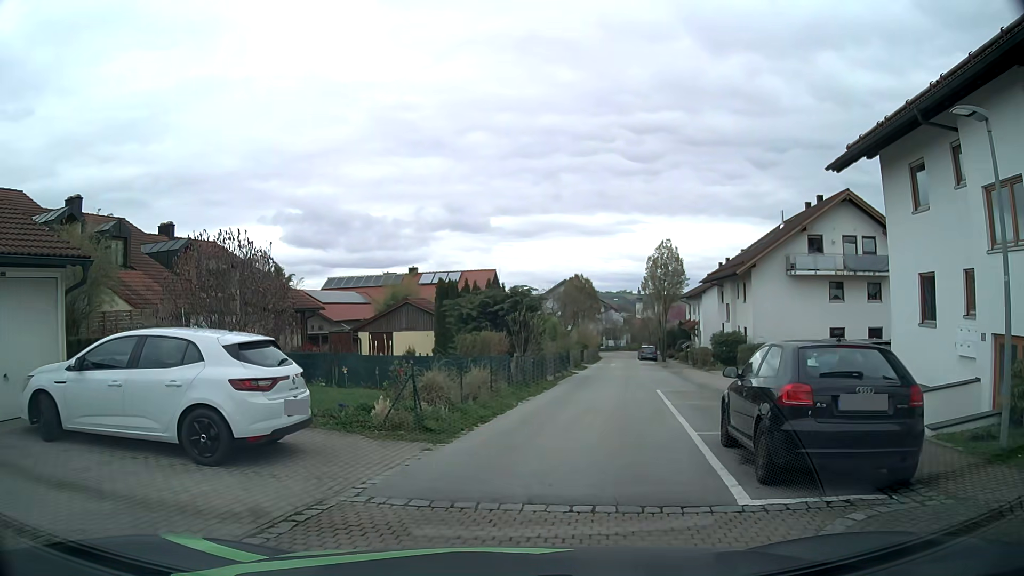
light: Day
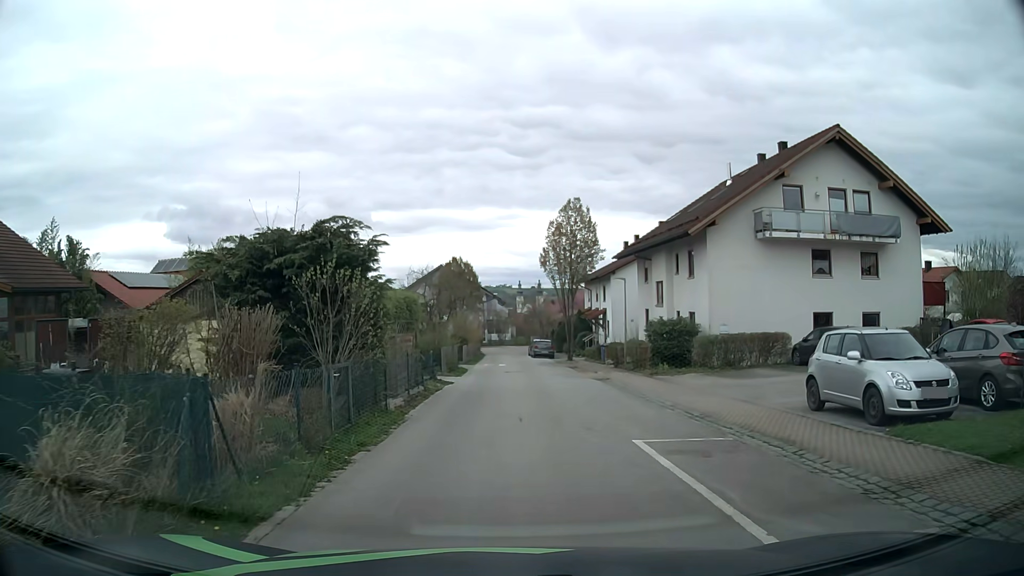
(+1.0, +12.7) m; +10°
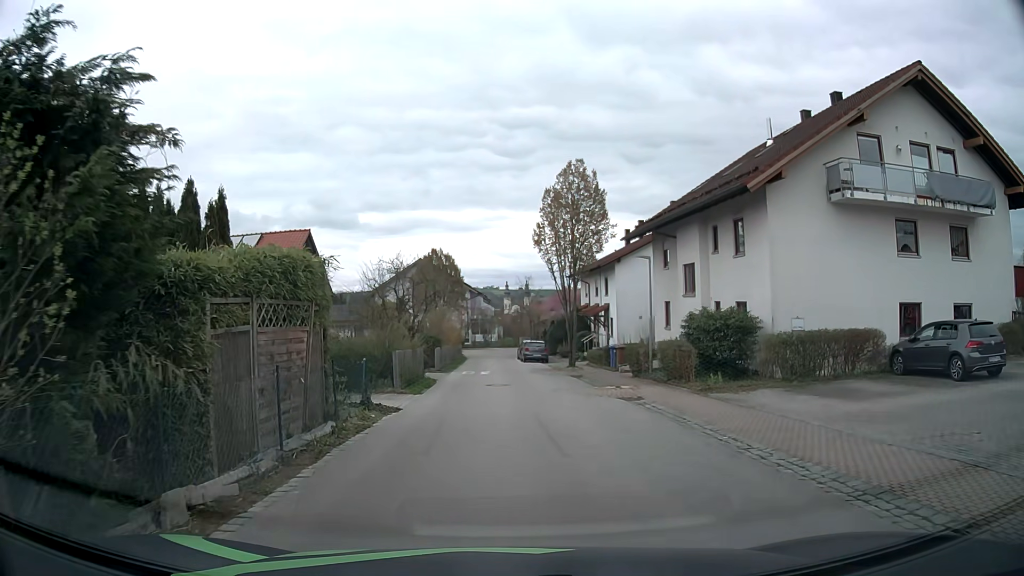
(+0.1, +8.3) m; +1°
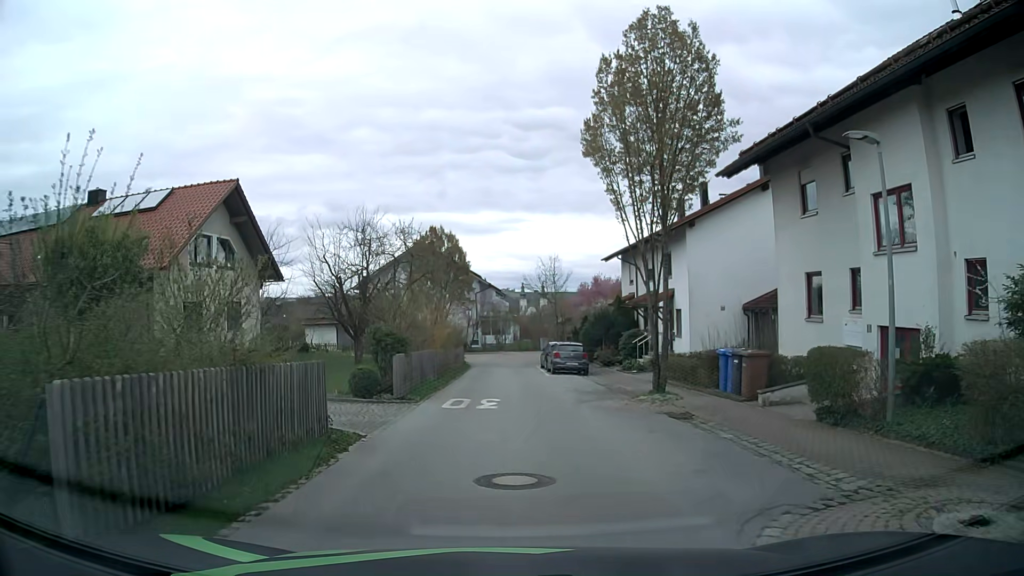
(-0.2, +14.6) m; -1°
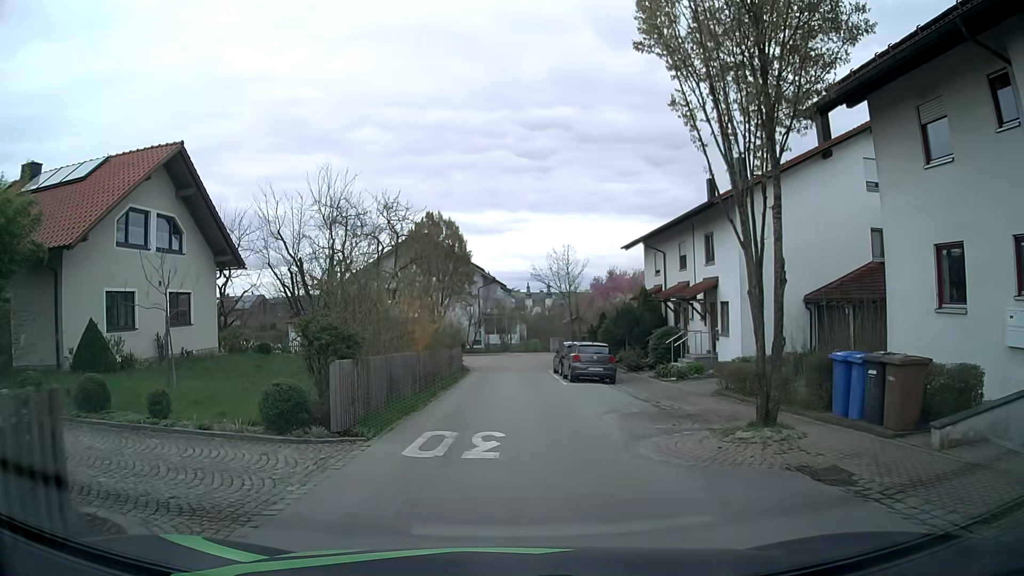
(0.0, +6.2) m; 0°
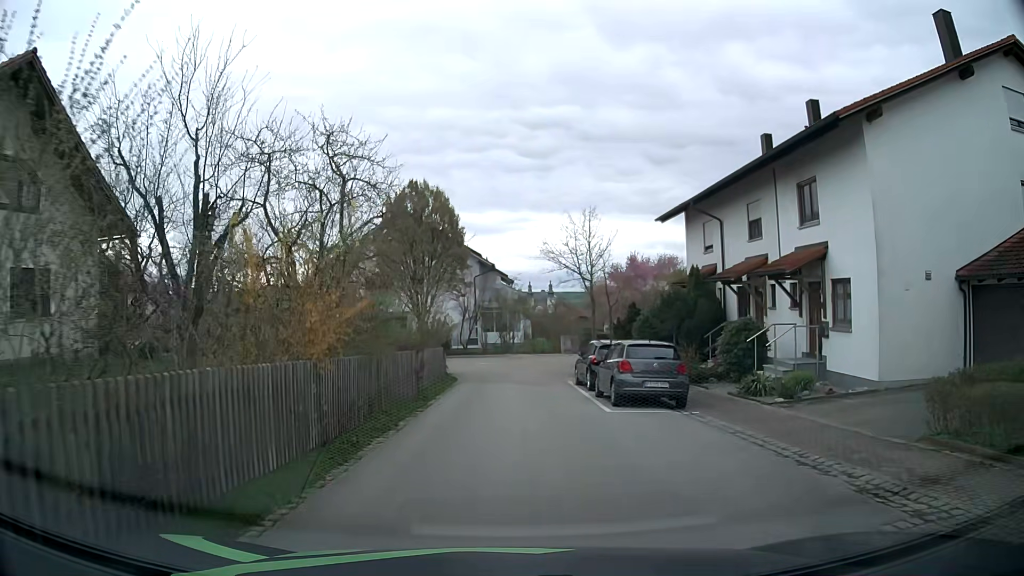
(-0.1, +9.6) m; -1°
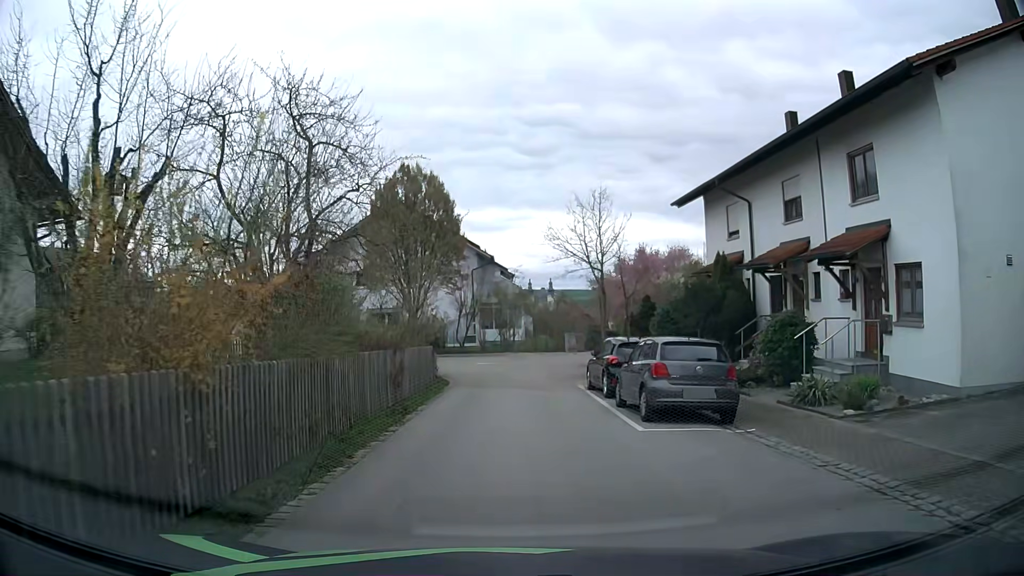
(0.0, +3.3) m; +1°
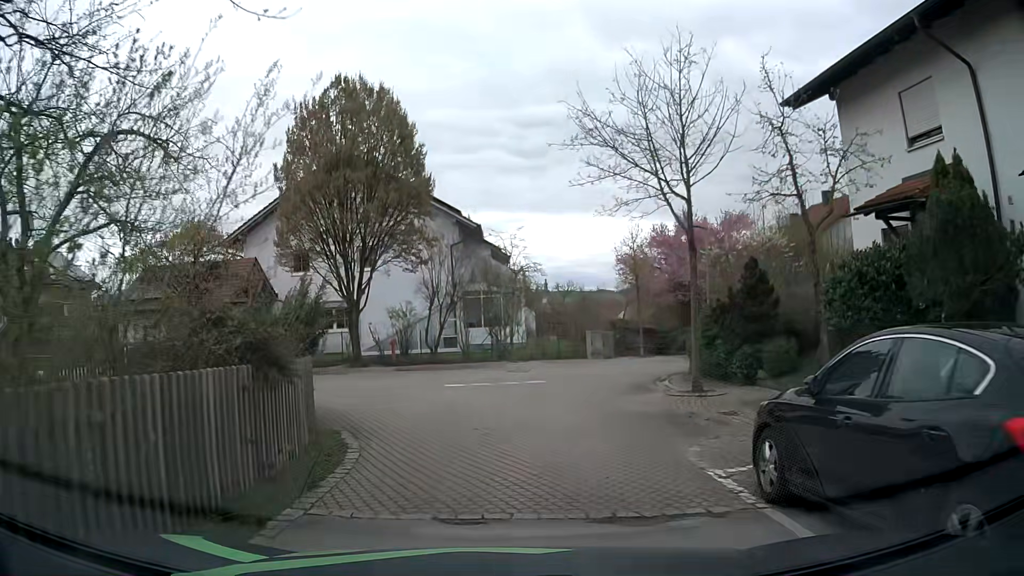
(0.0, +13.3) m; 0°
(0, +10) (+2, +20) (+9, +27) (+18, +30) (+28, +31) (+38, +31) (+48, +30) (+58, +29) (+68, +27) (+78, +26) m
